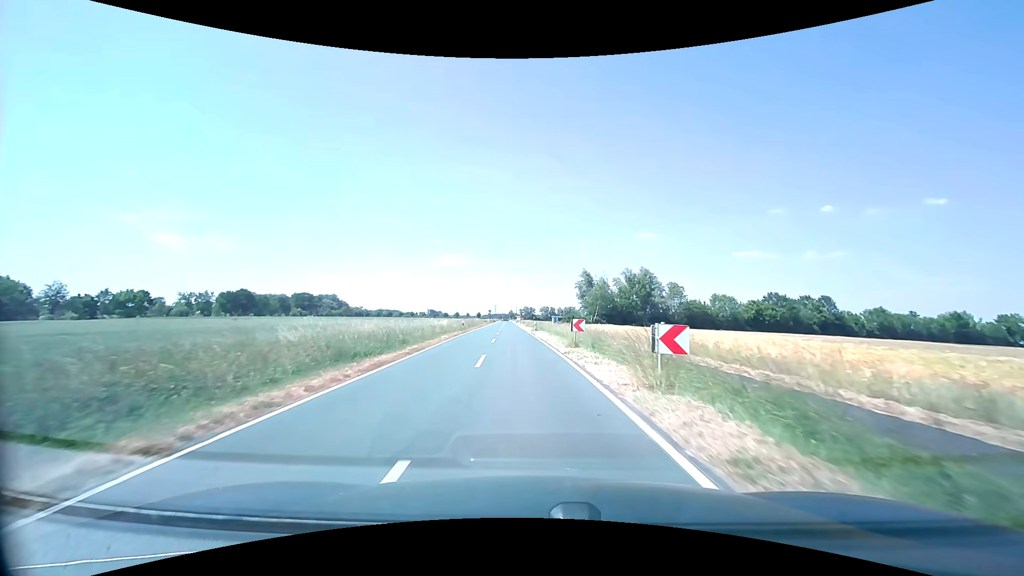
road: secondary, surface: asphalt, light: Day
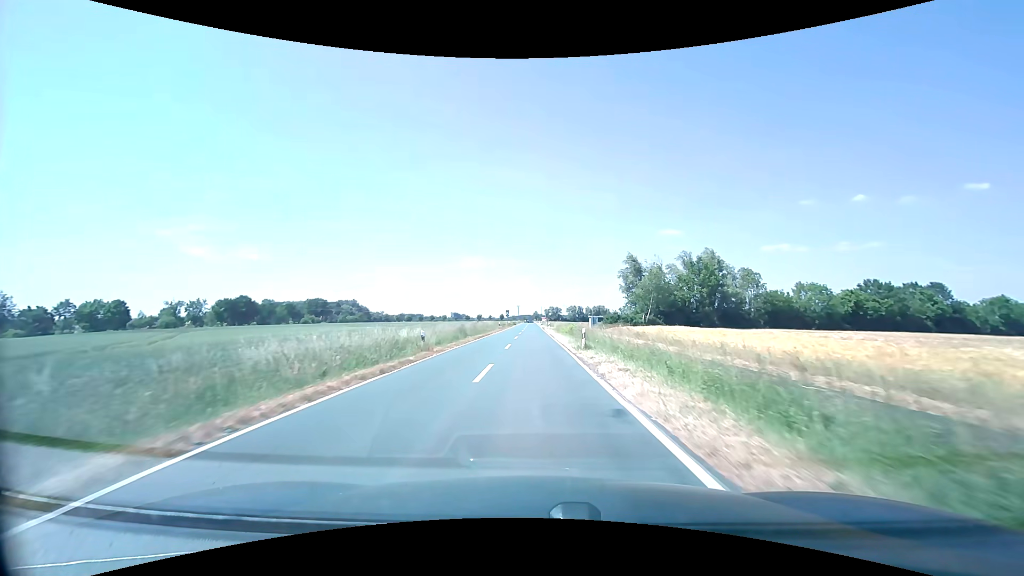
(-0.8, +26.9) m; -3°
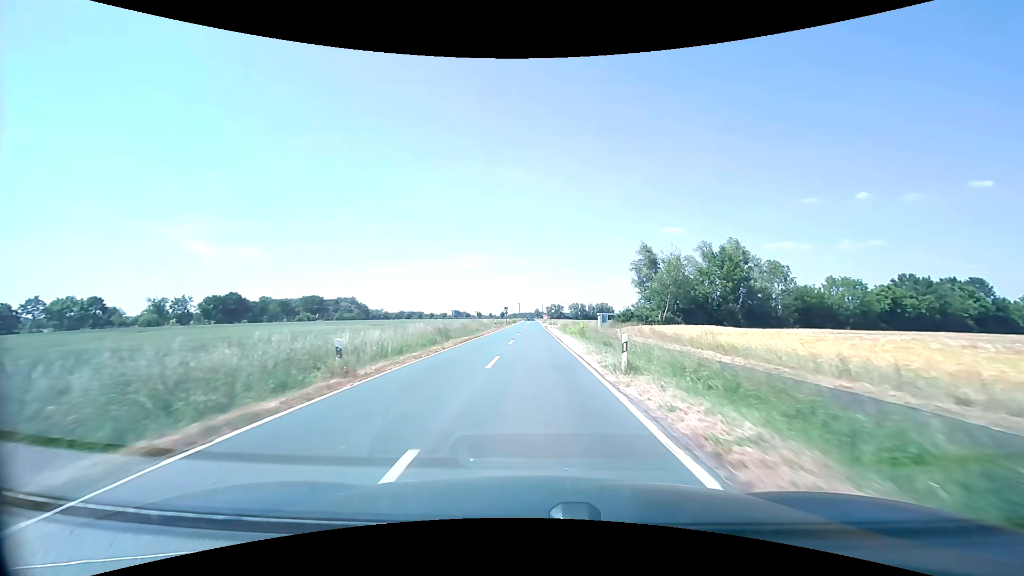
(-0.1, +9.6) m; 0°
(0, +10) (0, +20) (0, +30) (0, +40) (0, +50) (0, +60) (0, +70) (0, +80) (0, +90) (0, +100) m
